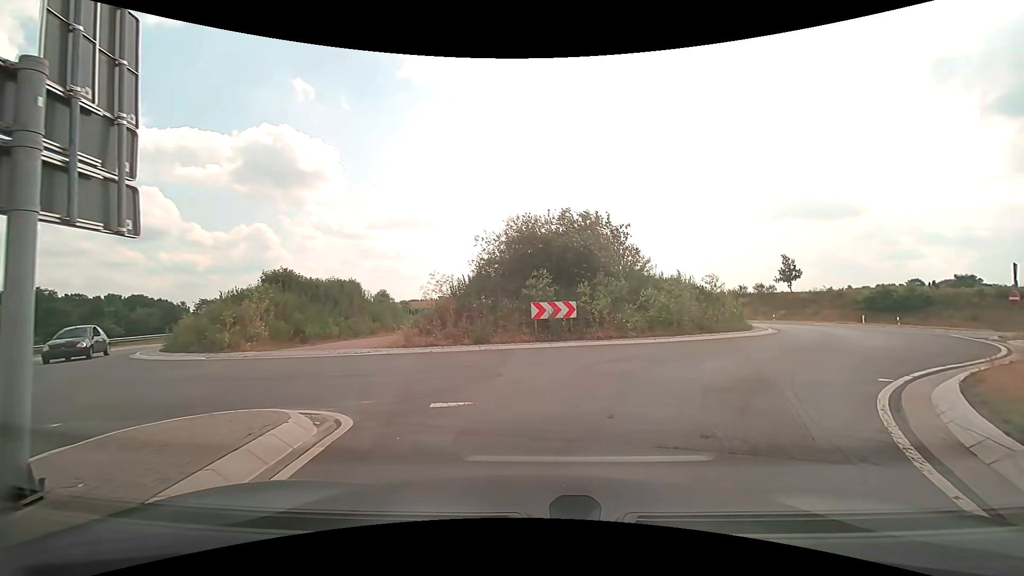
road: primary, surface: asphalt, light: Day
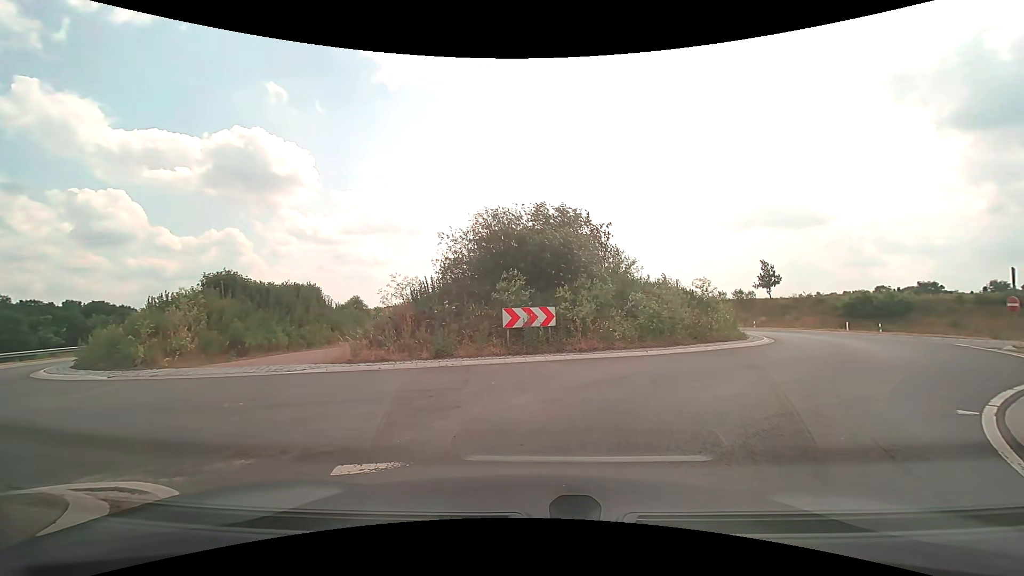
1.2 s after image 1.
(0.0, +2.2) m; +2°
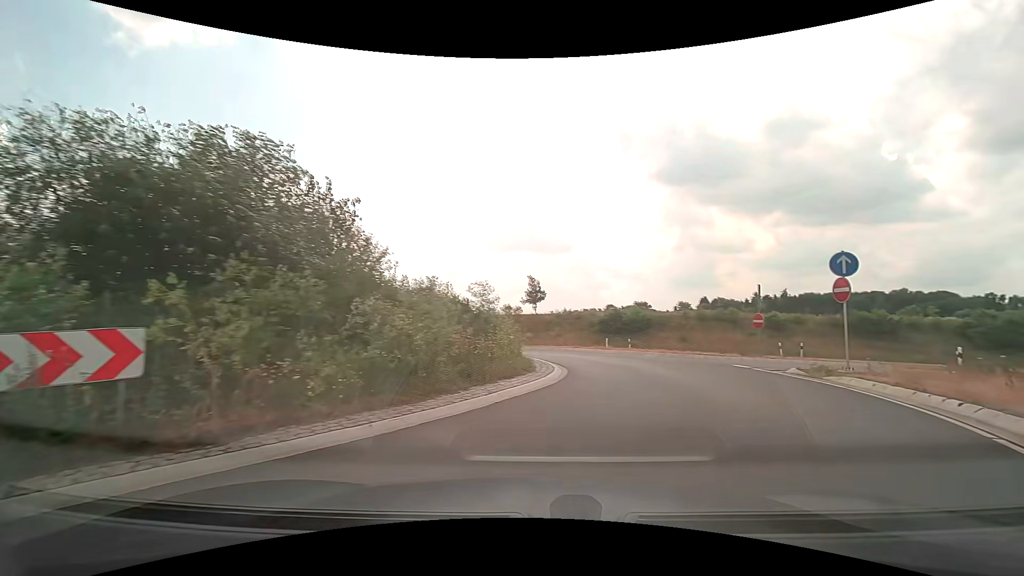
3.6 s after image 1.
(+1.4, +7.9) m; +26°
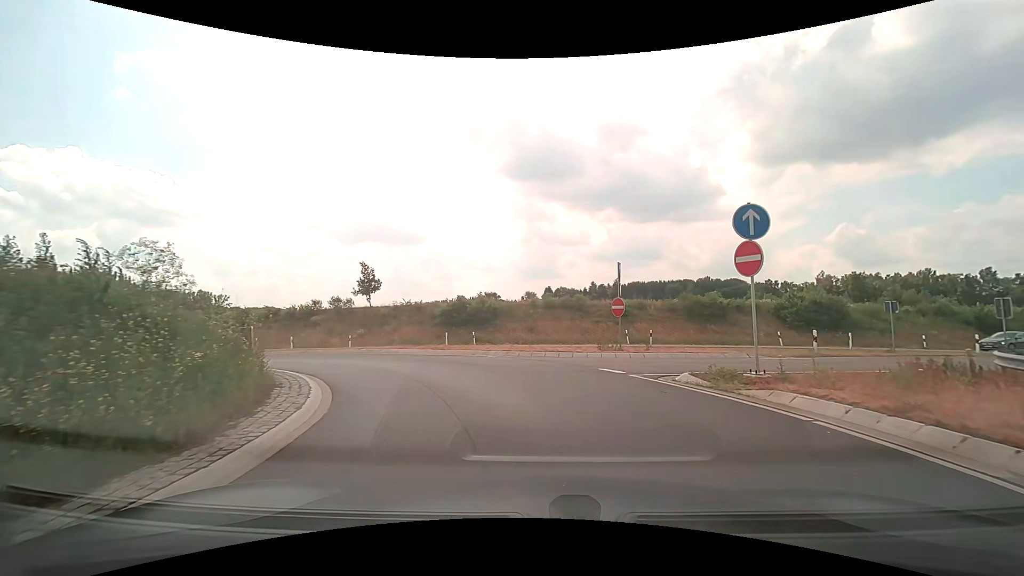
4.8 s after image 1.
(+1.3, +6.7) m; +17°
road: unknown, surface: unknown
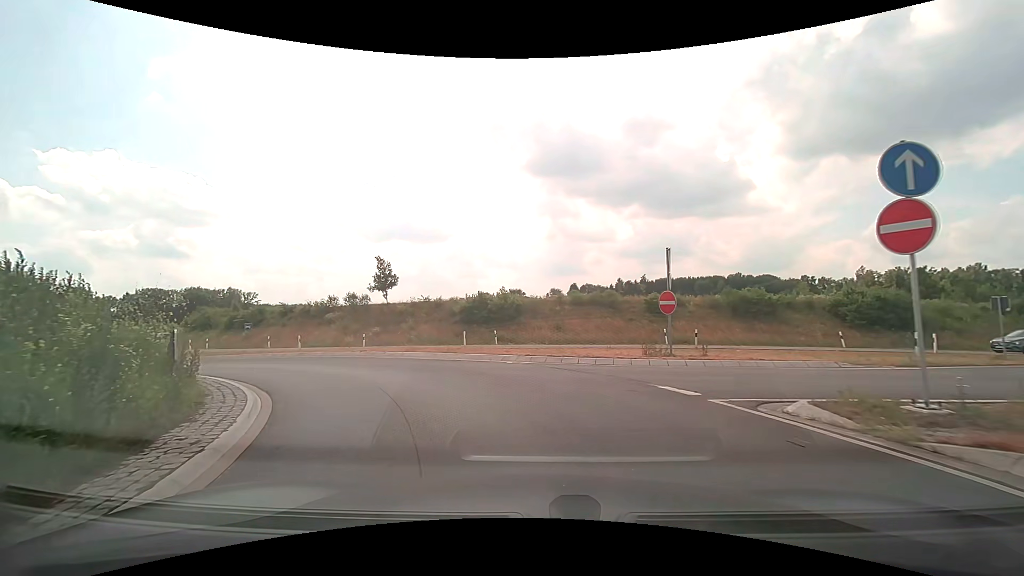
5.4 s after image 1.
(-0.1, +3.5) m; -4°
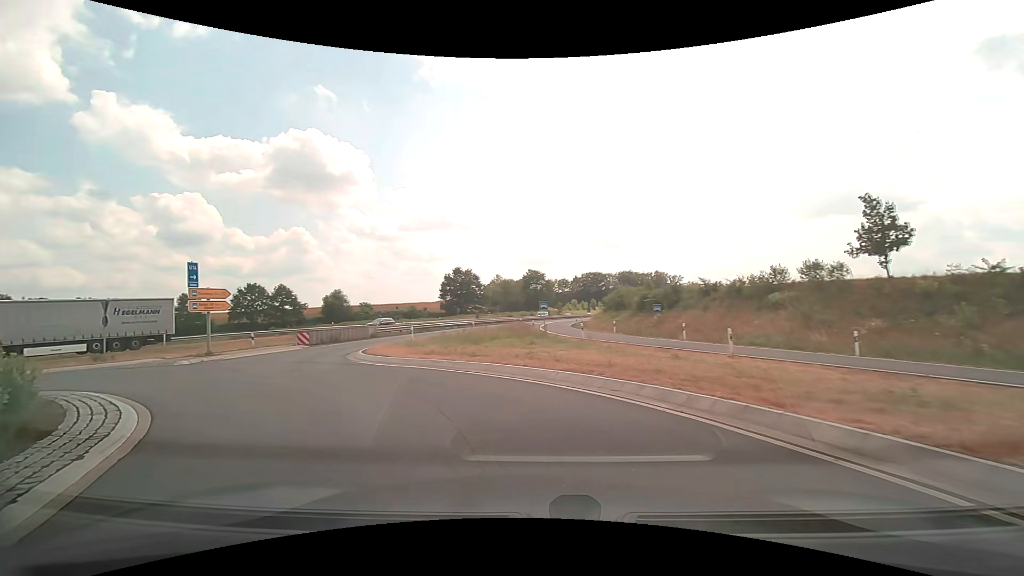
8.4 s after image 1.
(-6.1, +16.2) m; -46°
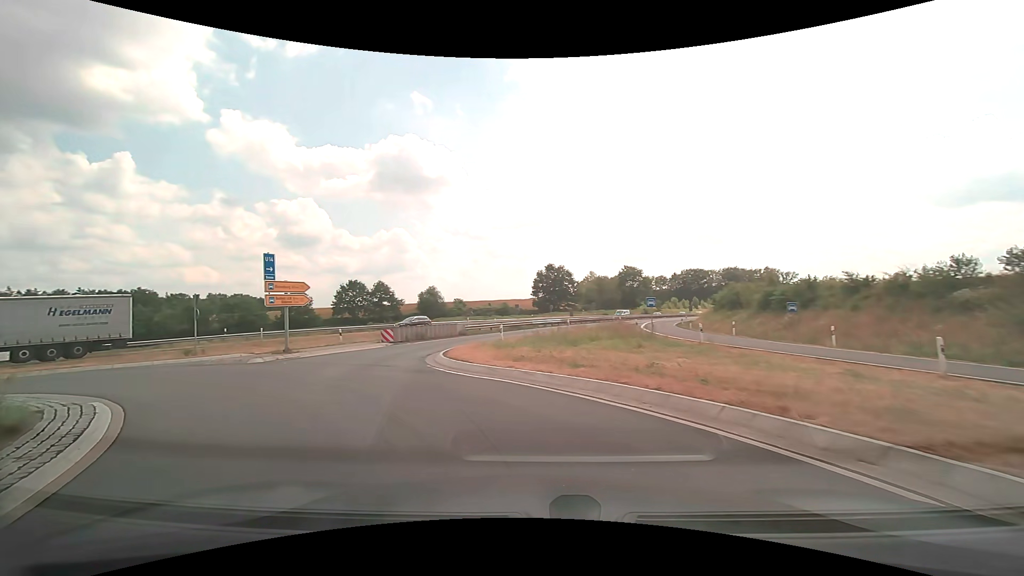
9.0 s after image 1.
(-0.3, +3.6) m; -10°
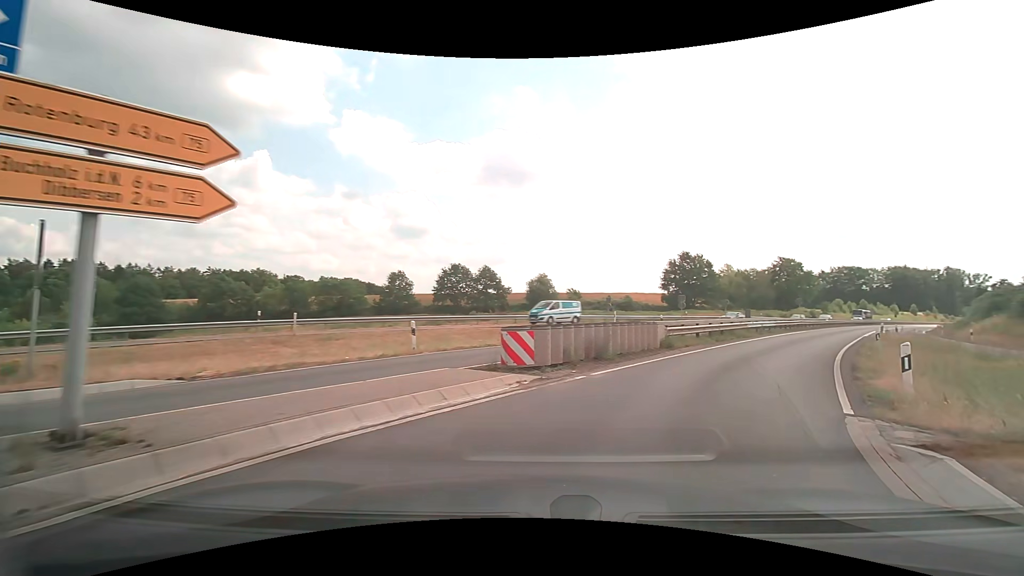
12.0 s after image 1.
(-5.8, +18.6) m; -12°
(+2, +10) (+7, +18) (+12, +27) (+18, +35) (+24, +43) (+30, +51) (+36, +59) (+42, +67) (+48, +75) (+55, +83) m
